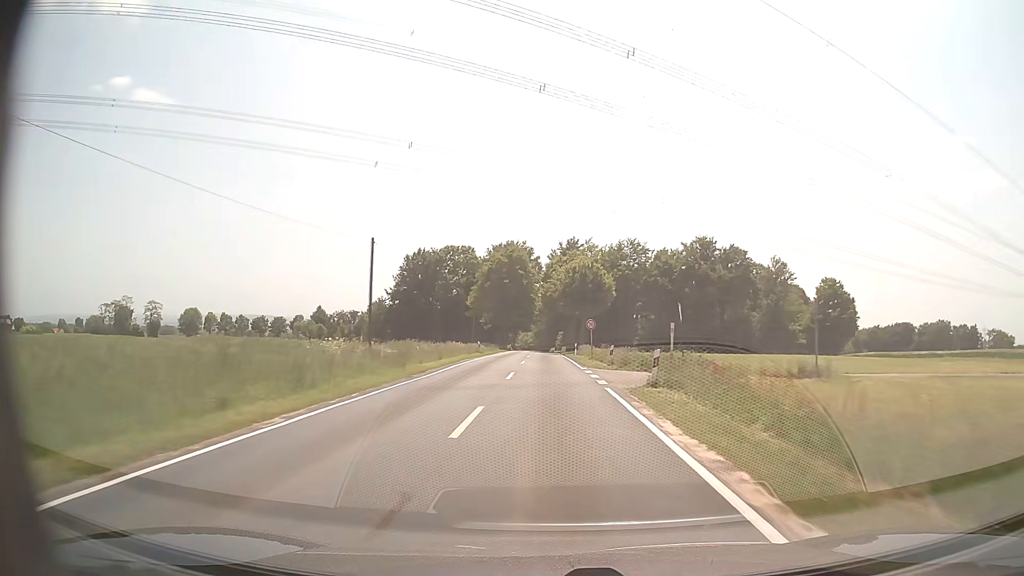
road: tertiary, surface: asphalt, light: Day
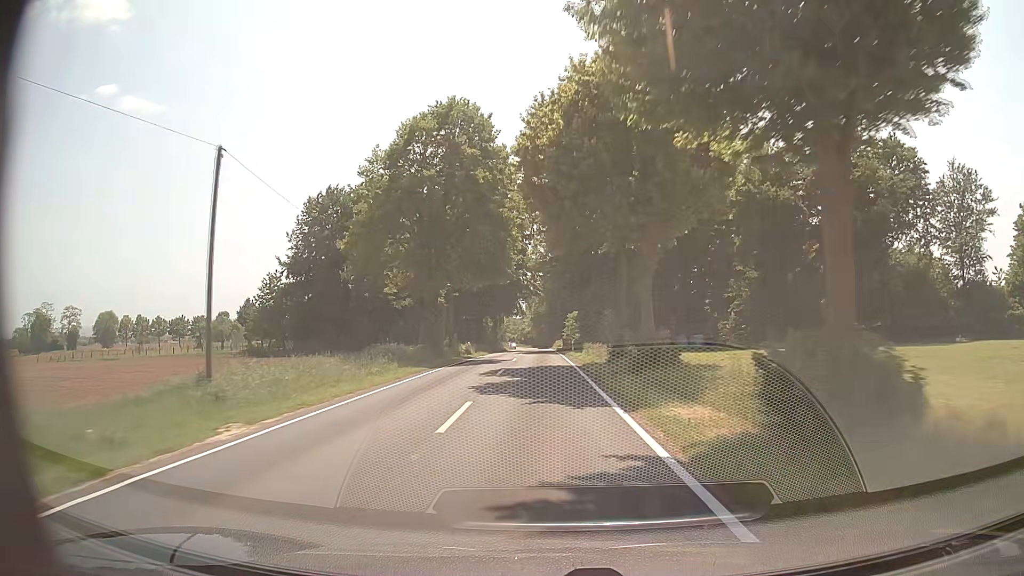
(+0.1, +59.5) m; 0°
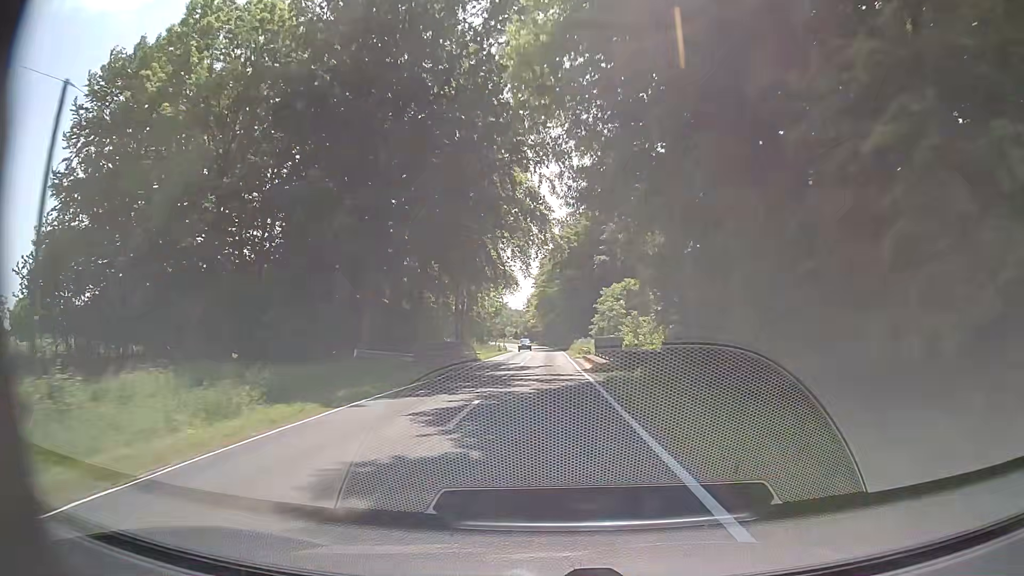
(-0.4, +47.0) m; -1°
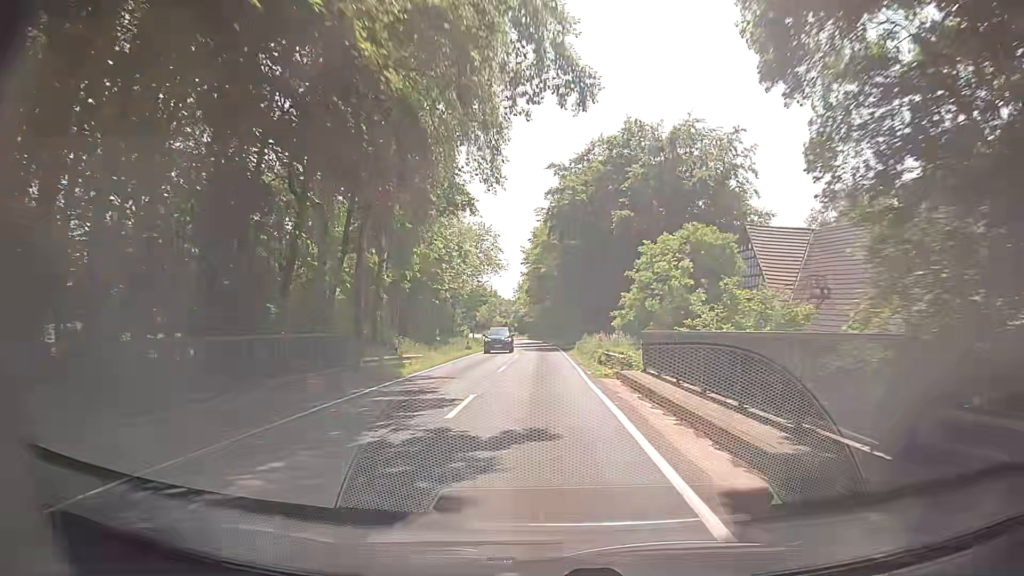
(-0.1, +23.3) m; 0°
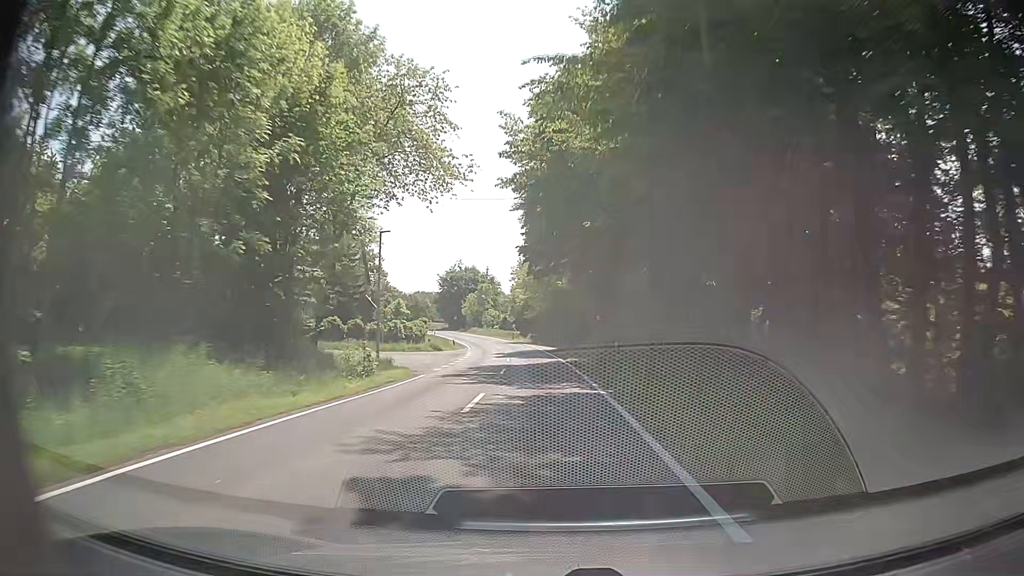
(-0.2, +46.4) m; -1°
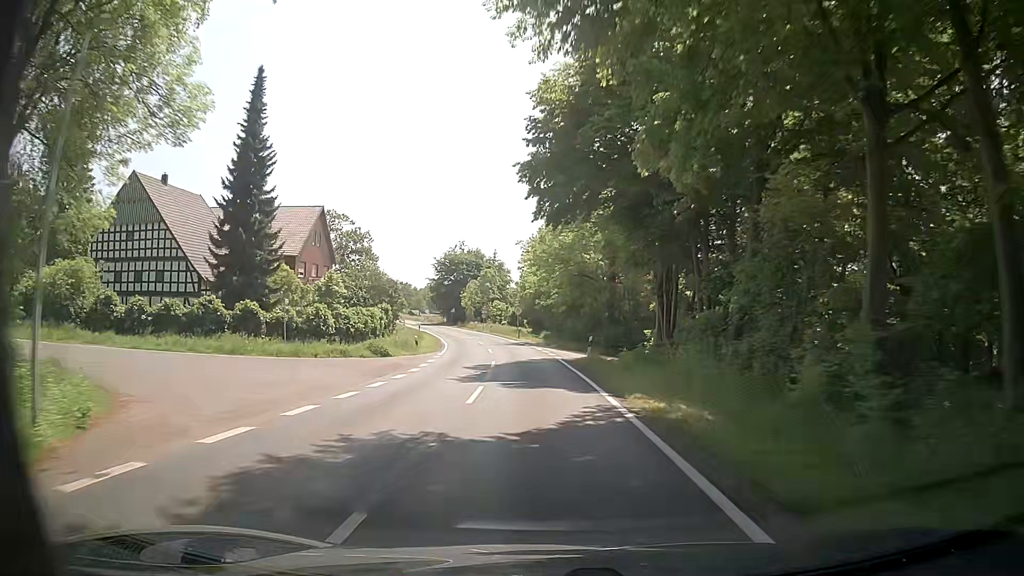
(-0.2, +22.9) m; -1°
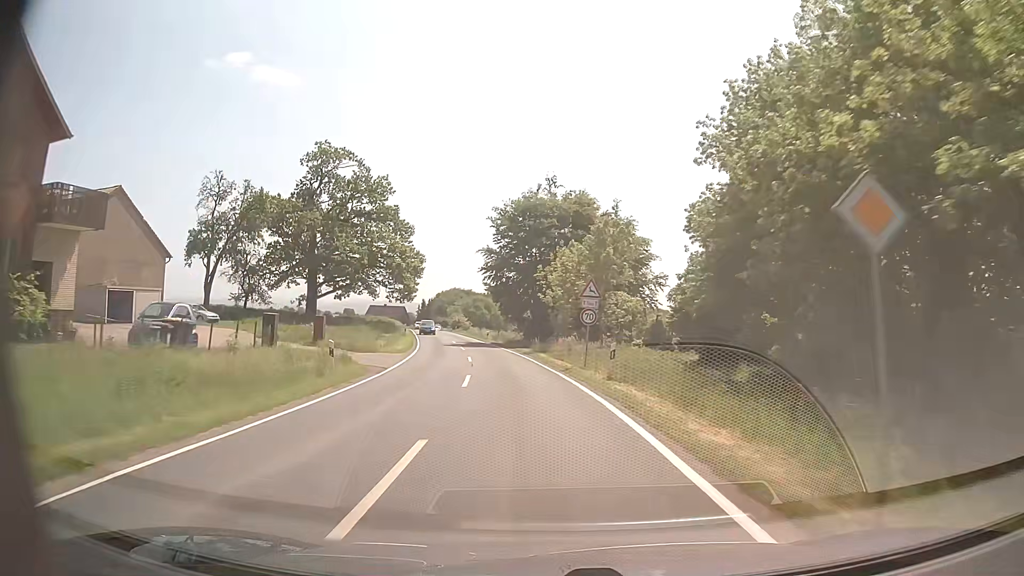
(-4.6, +56.4) m; -10°
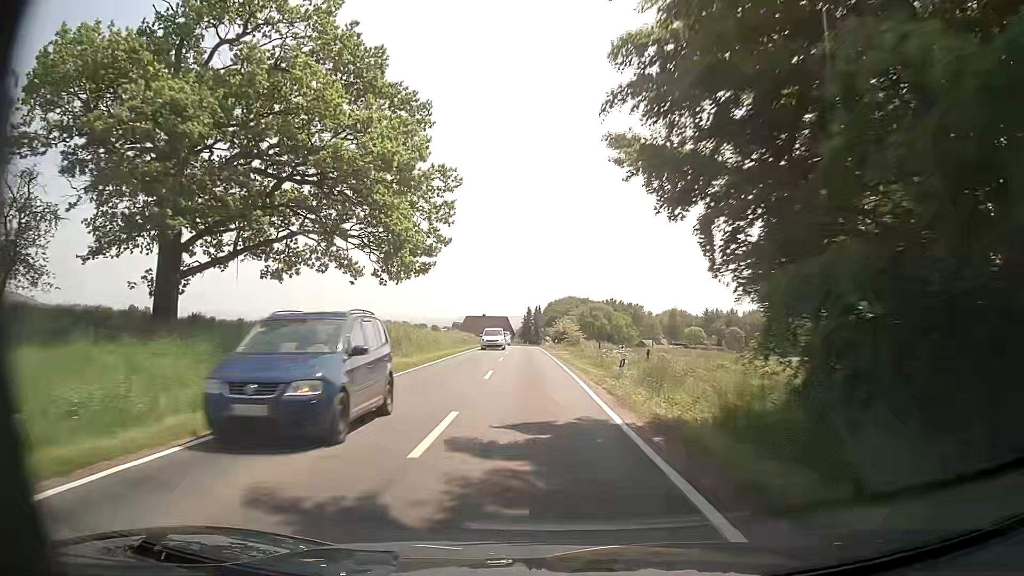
(-4.1, +44.9) m; -10°
(0, +10) (0, +20) (-1, +30) (-1, +40) (-1, +50) (-2, +60) (-2, +70) (-3, +80) (-3, +90) (-3, +100) m
